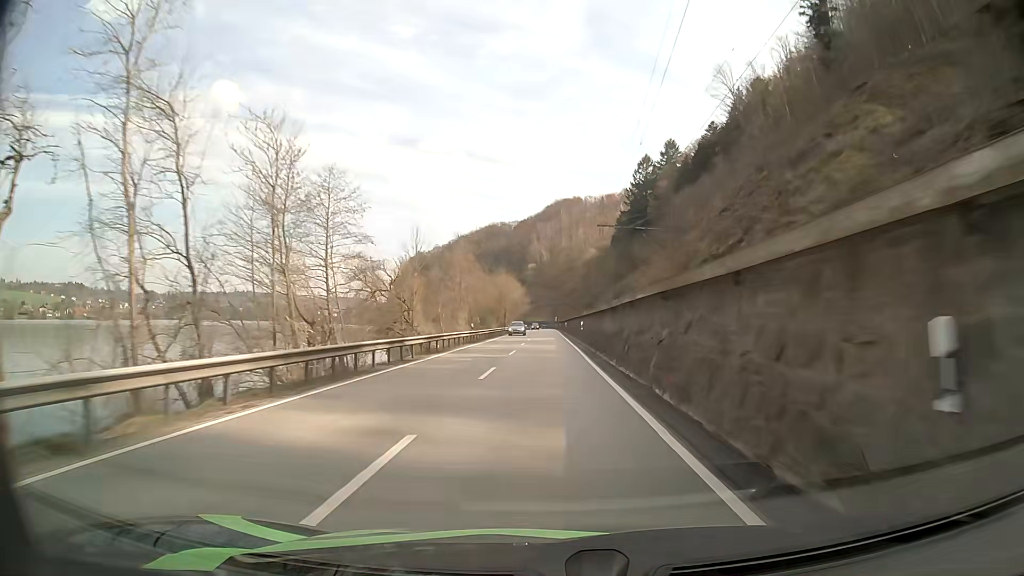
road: primary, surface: asphalt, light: Day
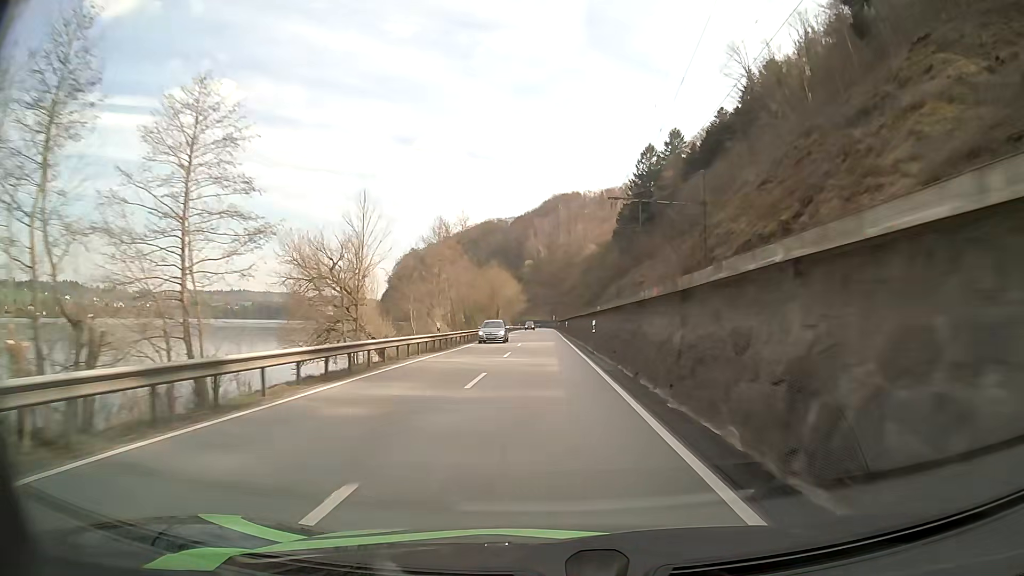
(0.0, +14.4) m; 0°
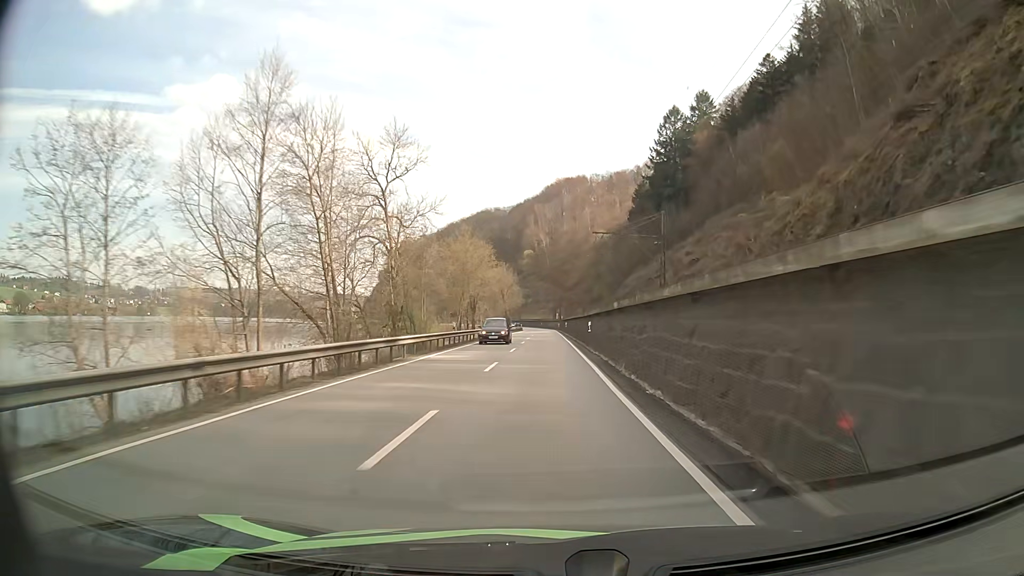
(+0.1, +43.2) m; 0°
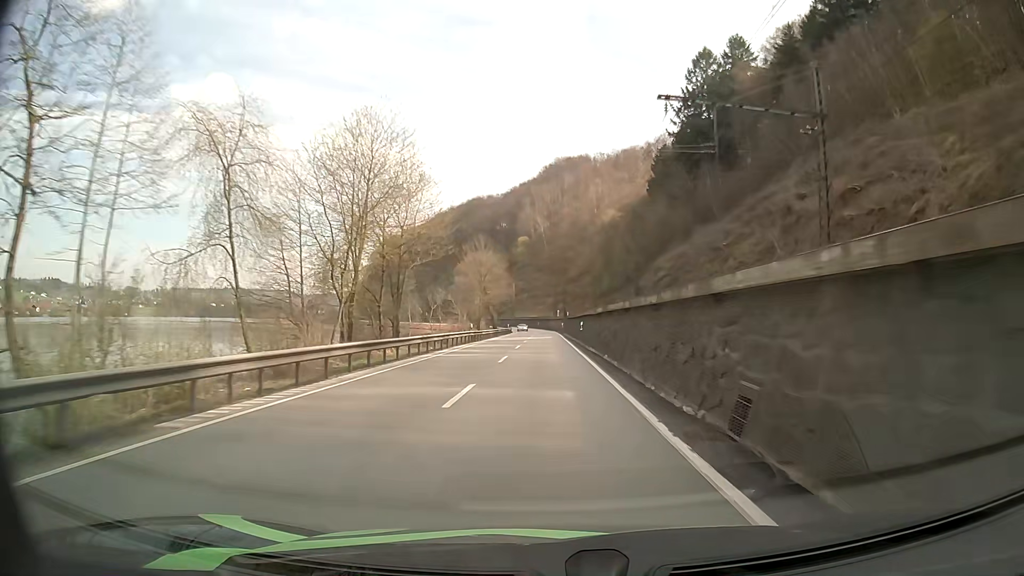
(+0.1, +43.3) m; 0°
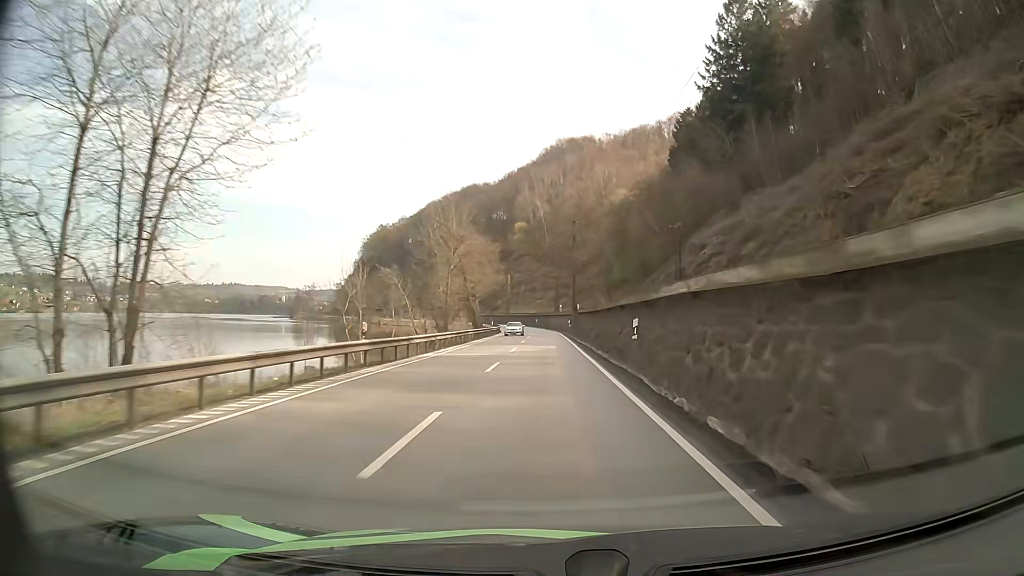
(-0.1, +28.6) m; 0°
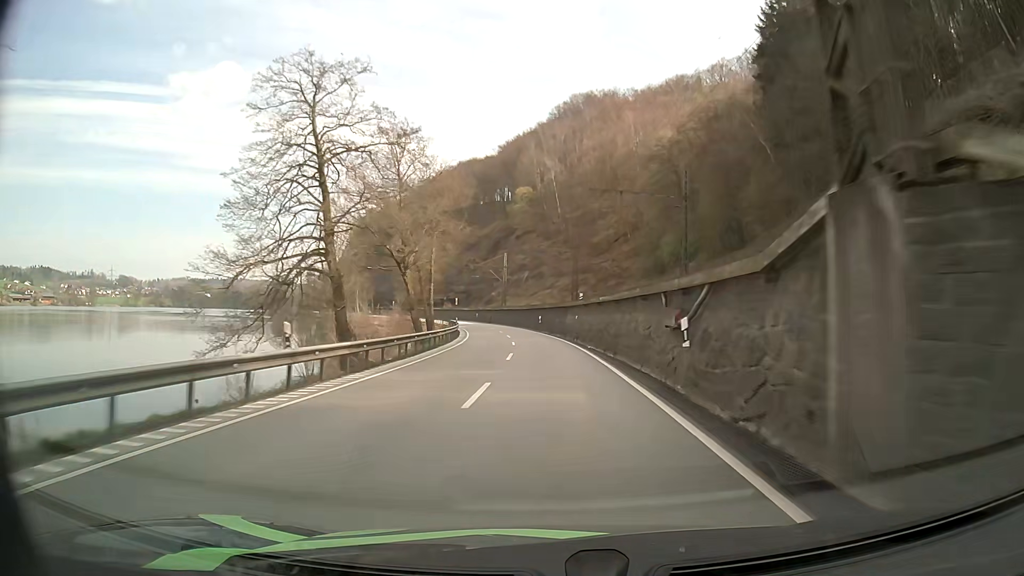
(-0.1, +55.0) m; -1°
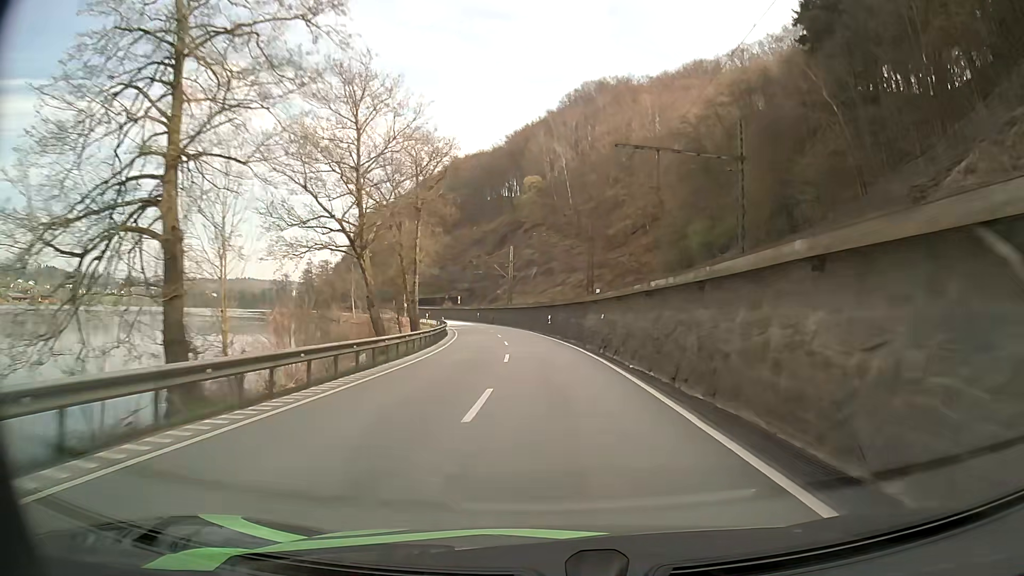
(-0.1, +13.3) m; -1°
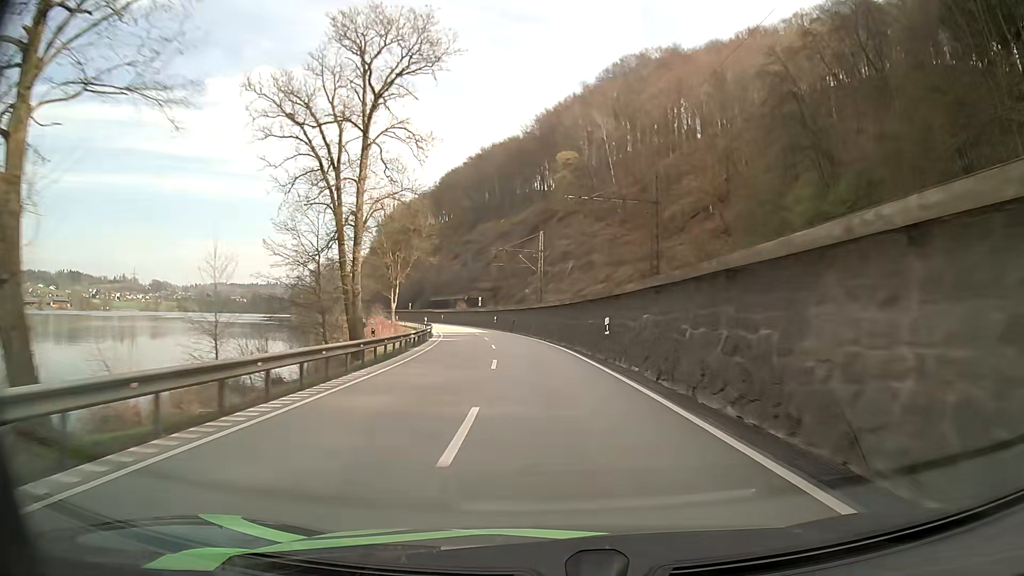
(-0.6, +26.4) m; -3°
(0, +10) (-1, +20) (-1, +30) (-2, +40) (-3, +50) (-5, +60) (-7, +70) (-9, +79) (-12, +89) (-15, +98) m
